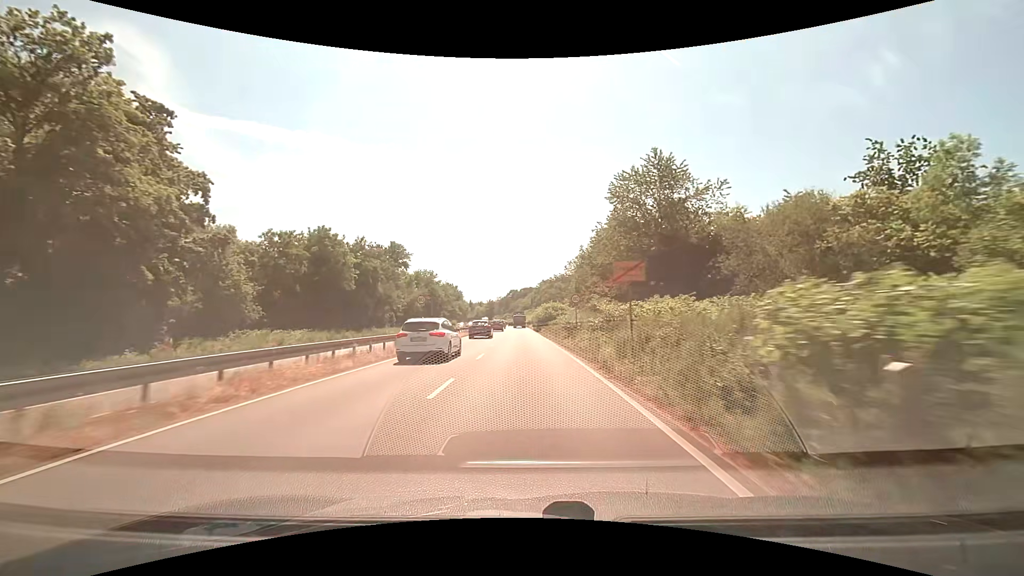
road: trunk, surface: asphalt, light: Day
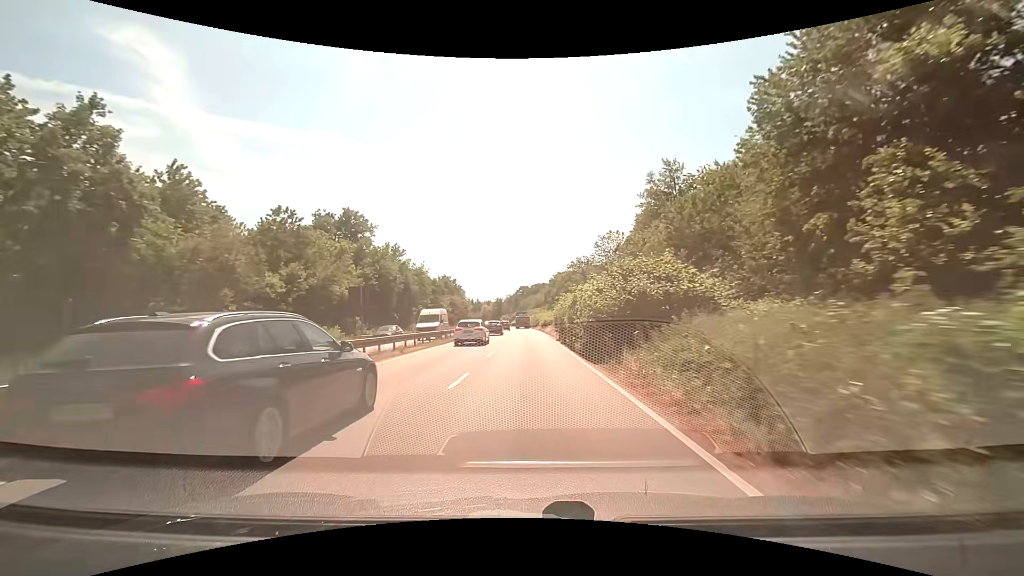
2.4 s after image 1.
(-0.6, +43.9) m; -2°
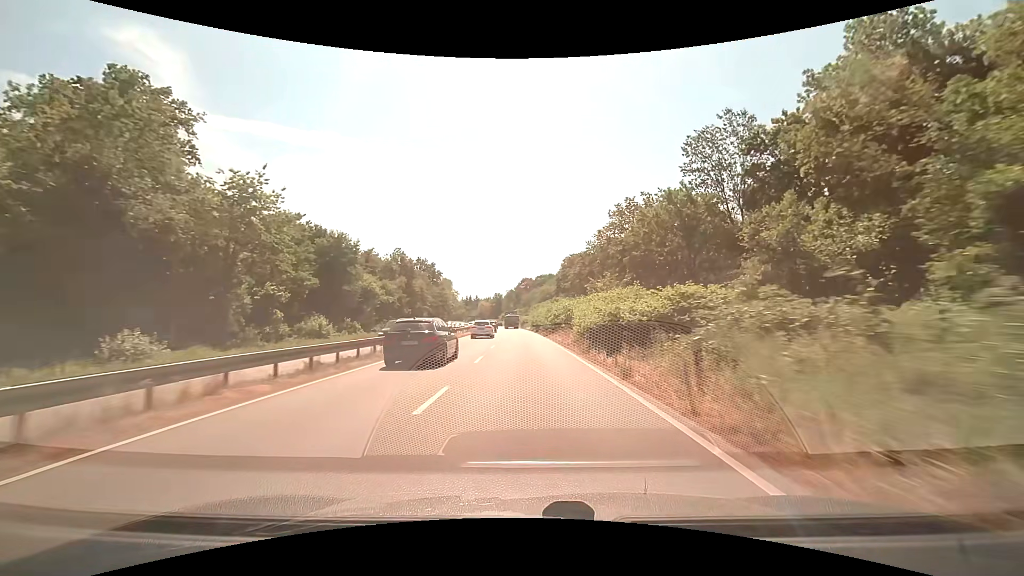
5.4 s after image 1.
(-0.1, +57.0) m; 0°
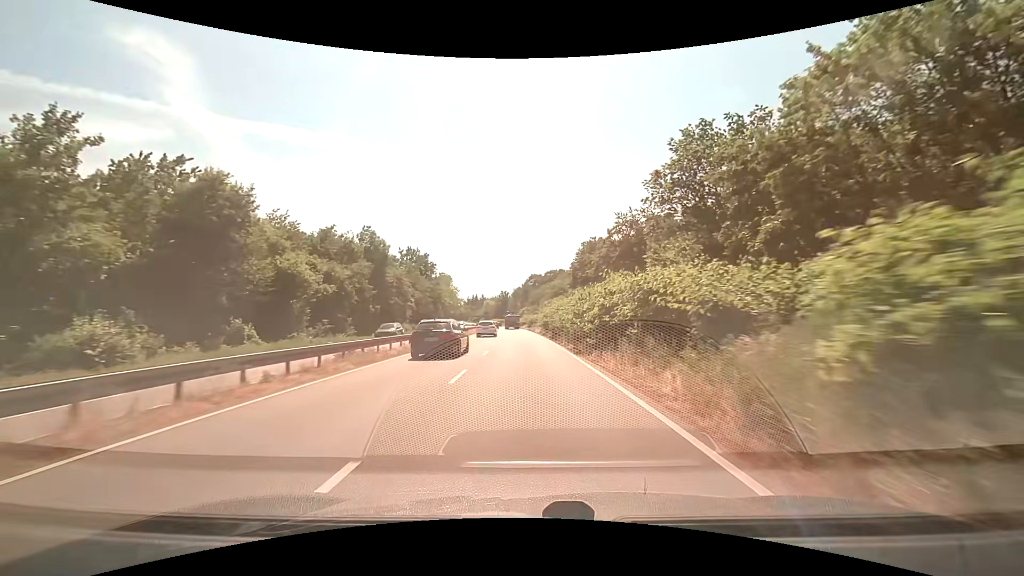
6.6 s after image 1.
(-0.2, +23.4) m; -1°
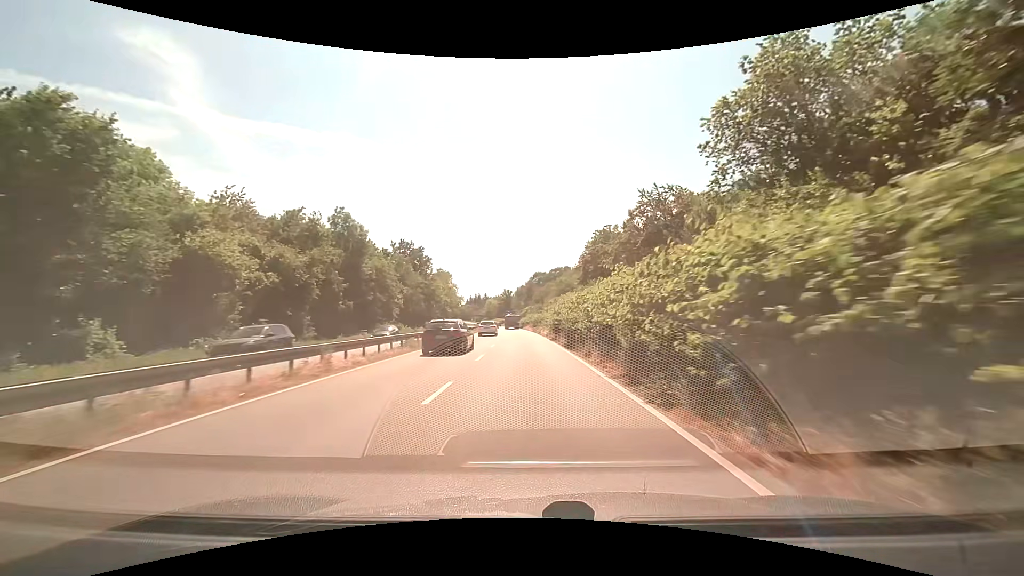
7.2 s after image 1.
(0.0, +11.8) m; 0°
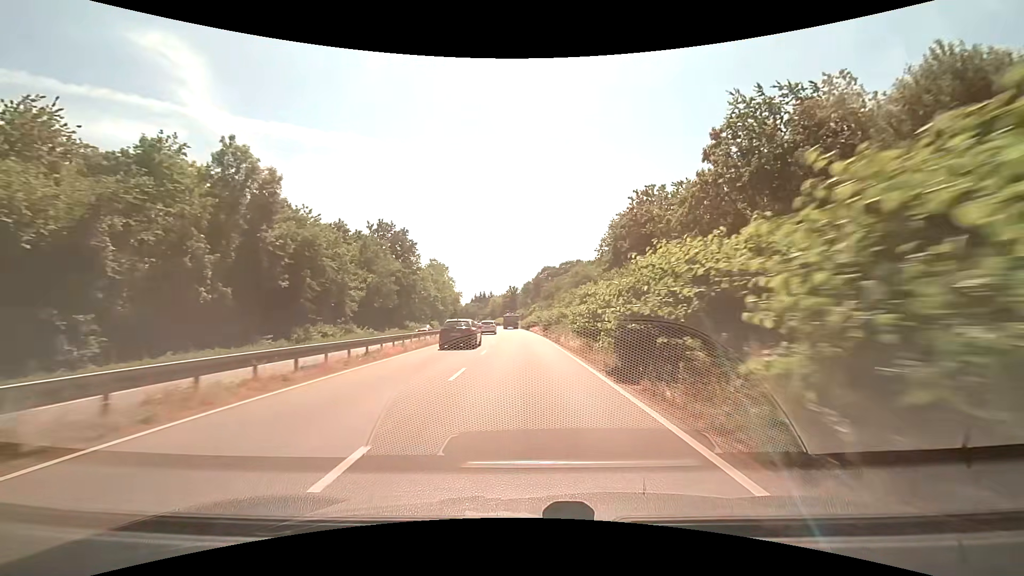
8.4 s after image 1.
(-0.2, +23.9) m; -1°
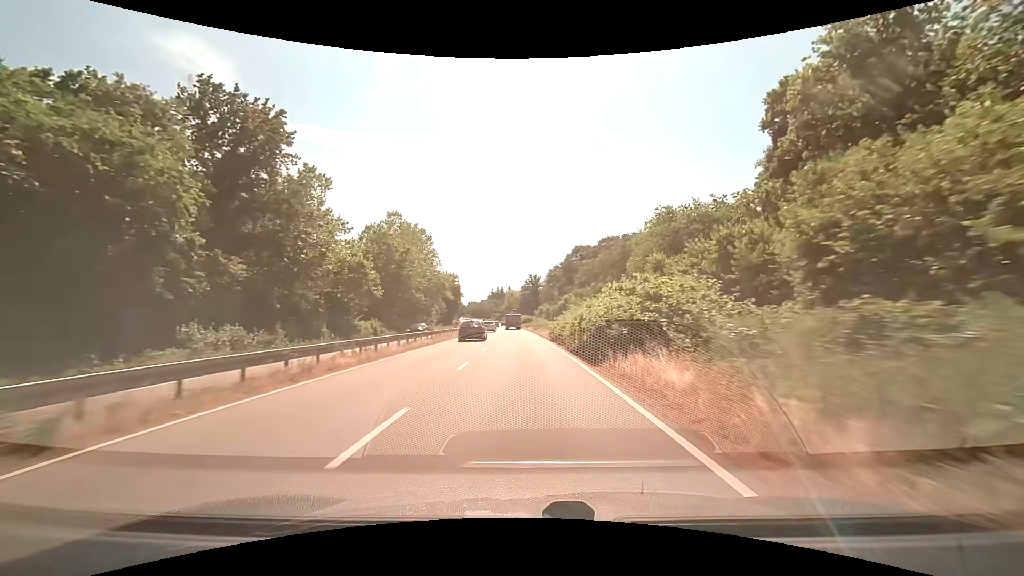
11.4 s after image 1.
(-1.4, +61.0) m; -2°
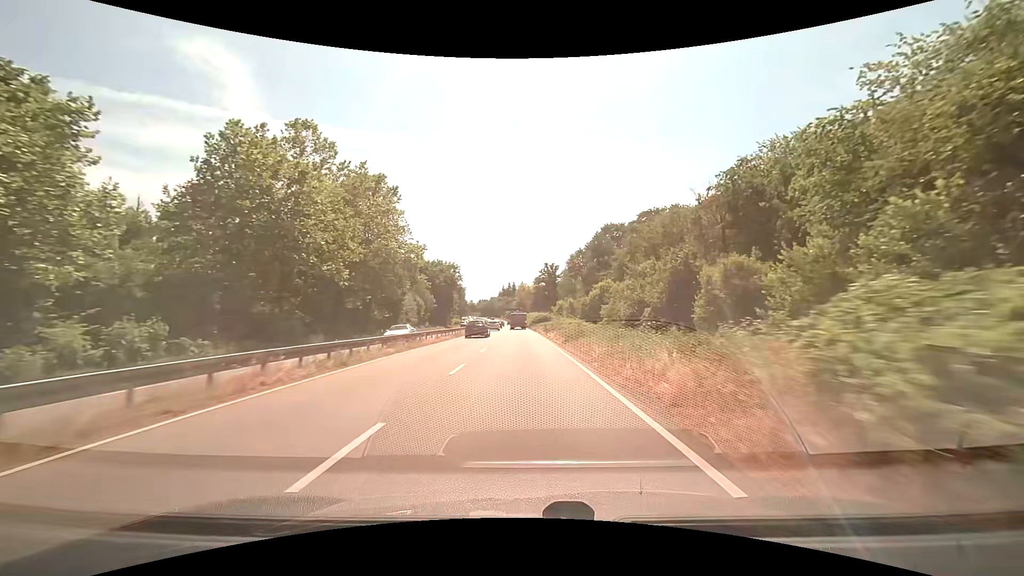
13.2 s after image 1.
(-0.7, +37.4) m; -2°
(0, +10) (0, +20) (0, +30) (-1, +40) (-1, +50) (-1, +60) (-1, +70) (-2, +80) (-2, +90) (-3, +100) m
